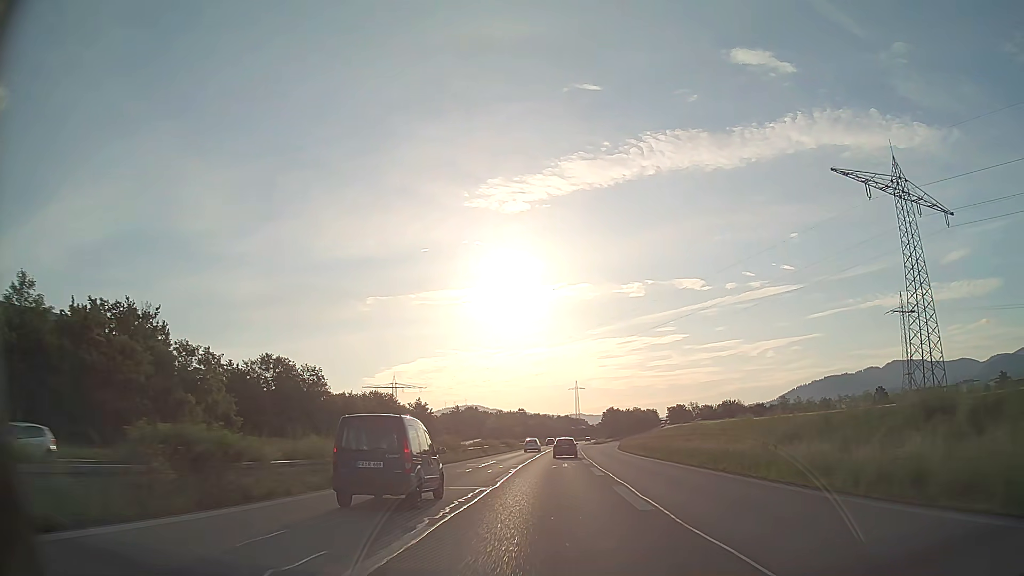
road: trunk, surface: asphalt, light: Day
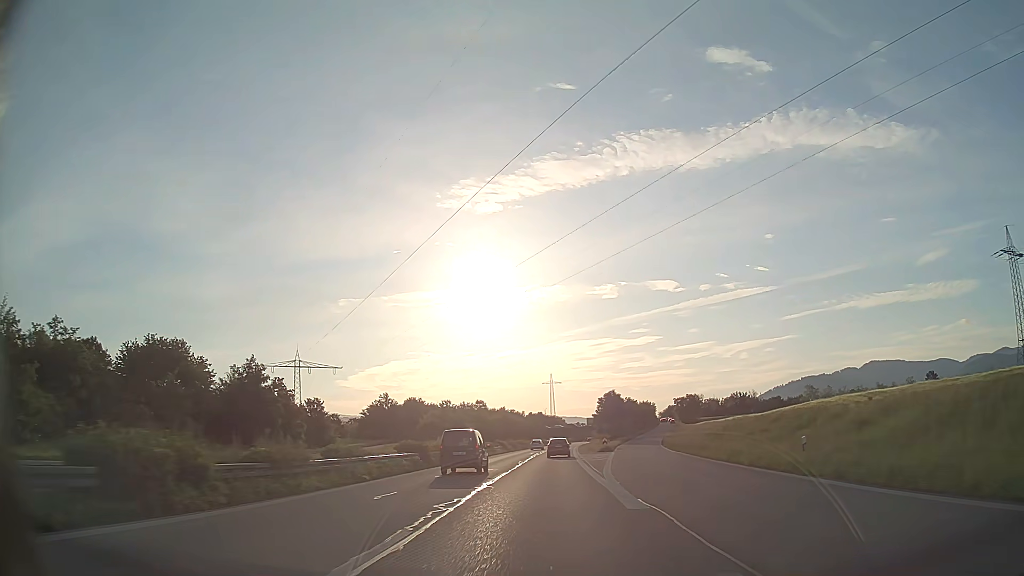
(+1.6, +72.8) m; +2°
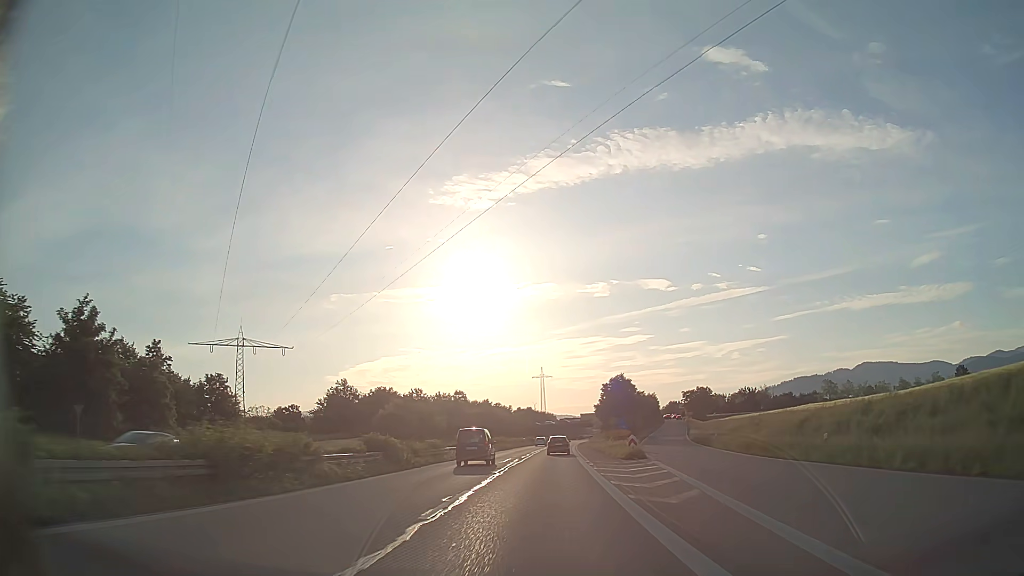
(+0.1, +28.9) m; +1°
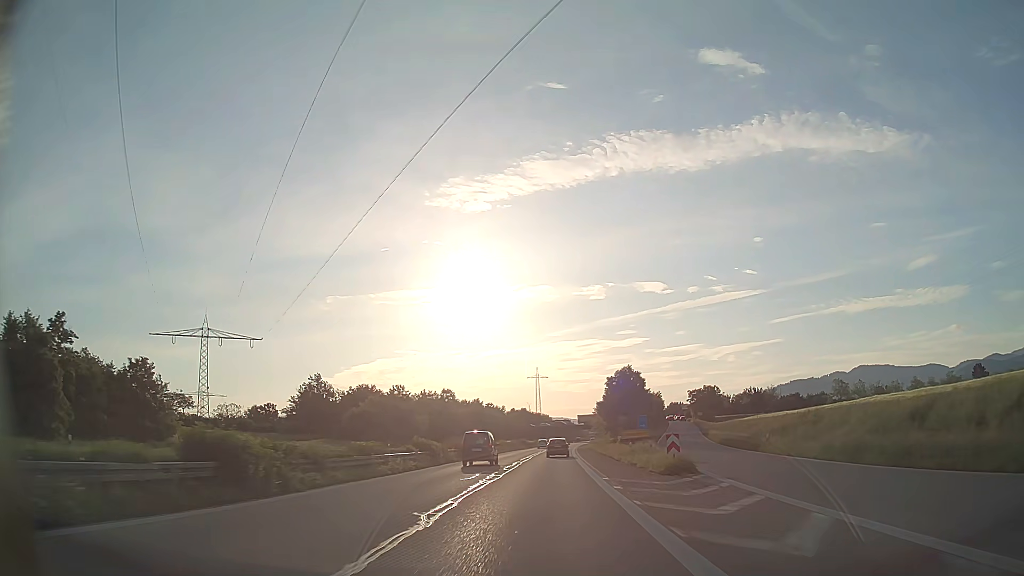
(0.0, +14.5) m; 0°
(0, +10) (0, +20) (0, +30) (0, +40) (0, +50) (+1, +60) (+1, +70) (+1, +80) (+2, +90) (+2, +100) m
